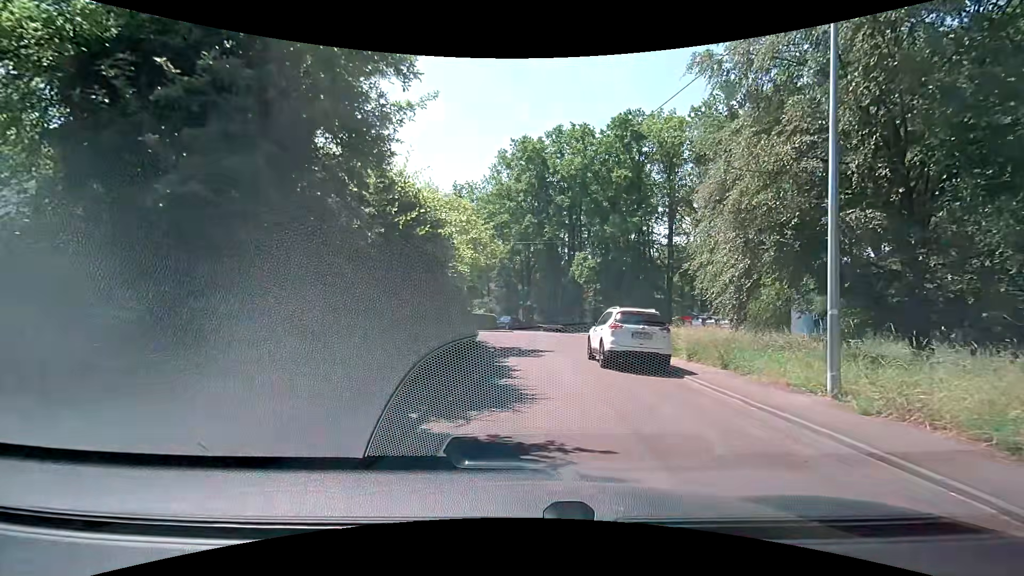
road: residential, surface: asphalt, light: Day
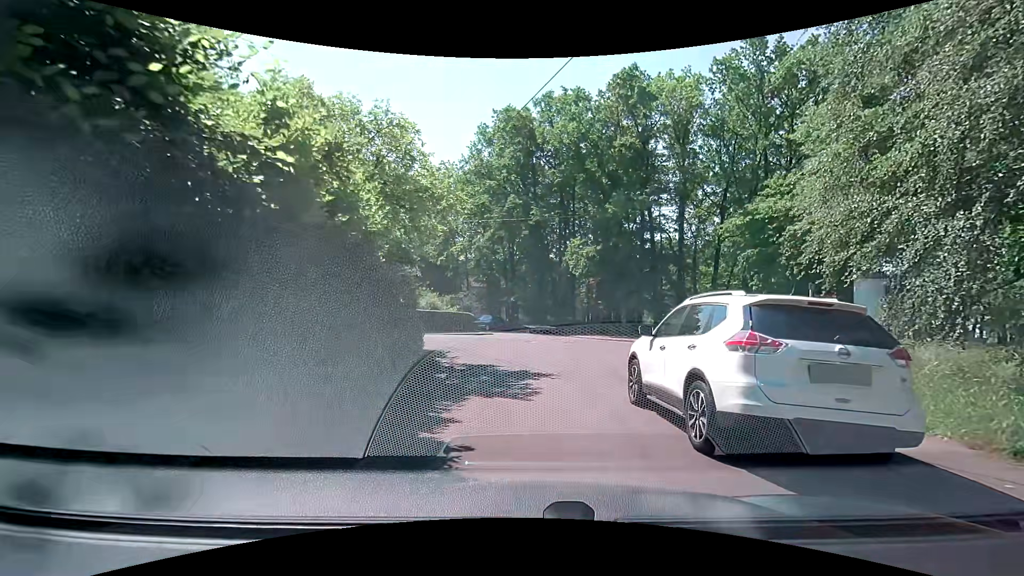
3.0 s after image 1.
(+0.2, +8.6) m; +1°
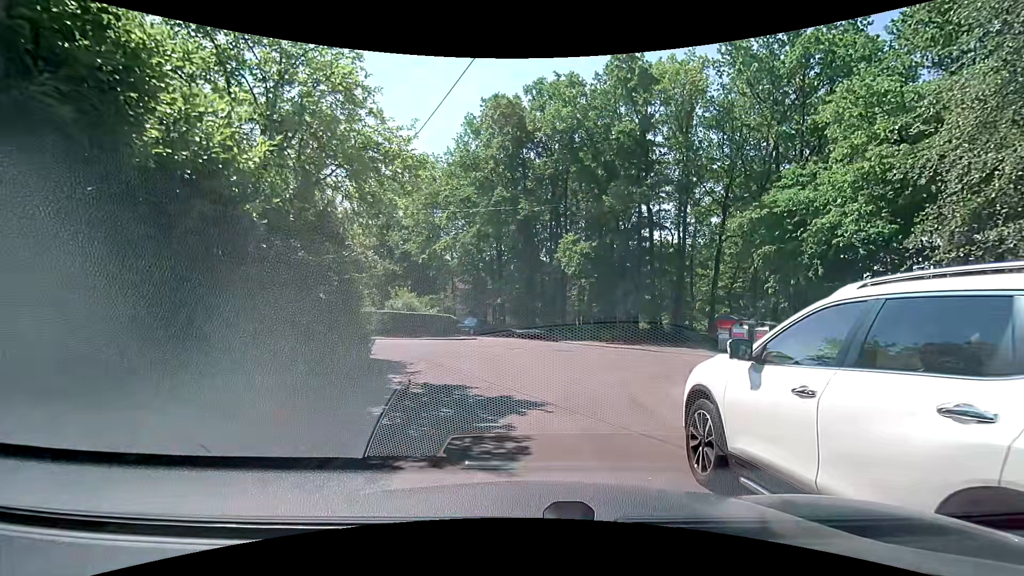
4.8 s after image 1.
(+0.1, +3.6) m; +3°
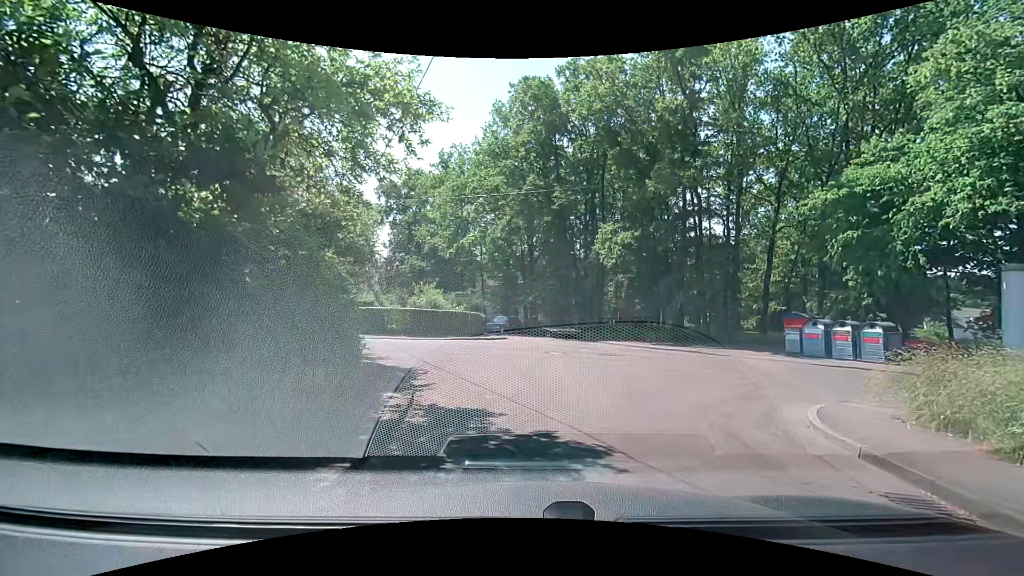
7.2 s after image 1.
(-0.1, +2.9) m; -2°
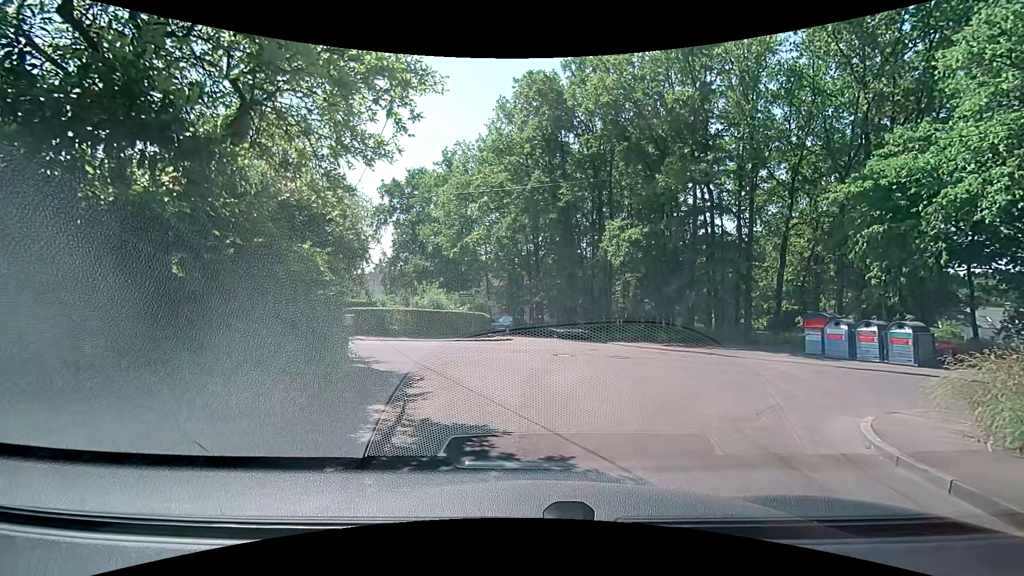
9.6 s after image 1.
(0.0, +1.0) m; 0°
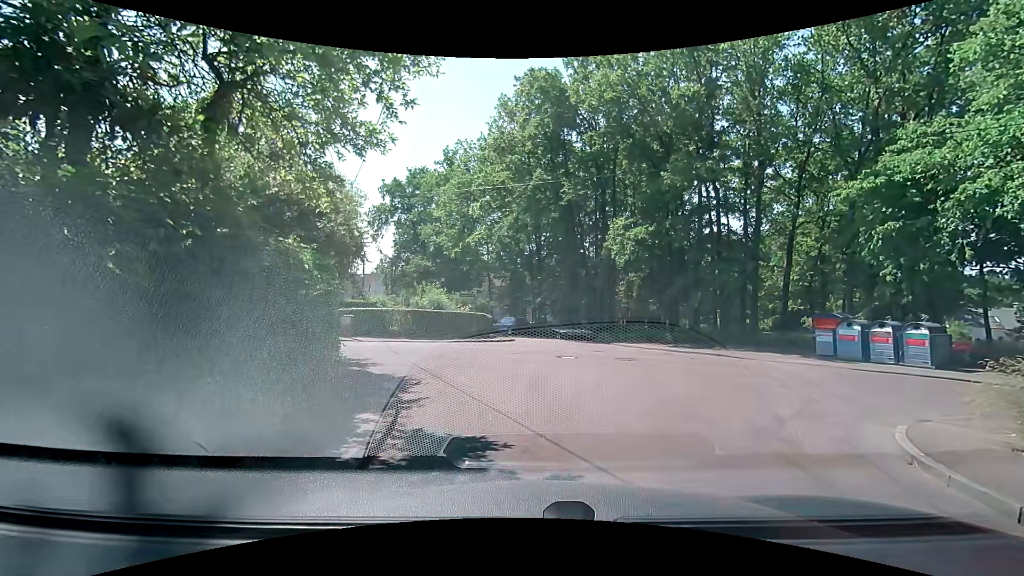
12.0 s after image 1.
(0.0, +0.6) m; 0°
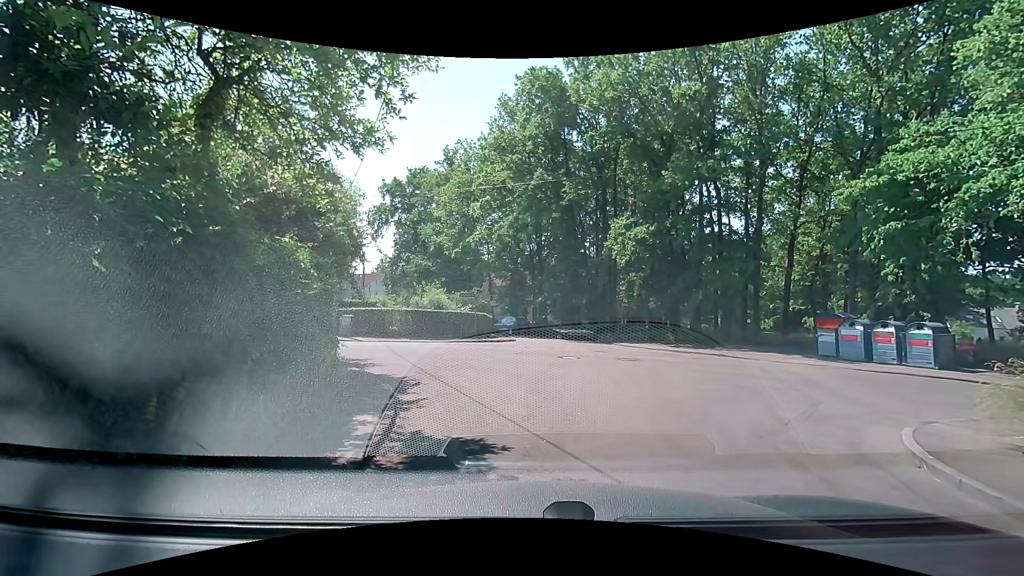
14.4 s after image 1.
(0.0, +0.2) m; 0°
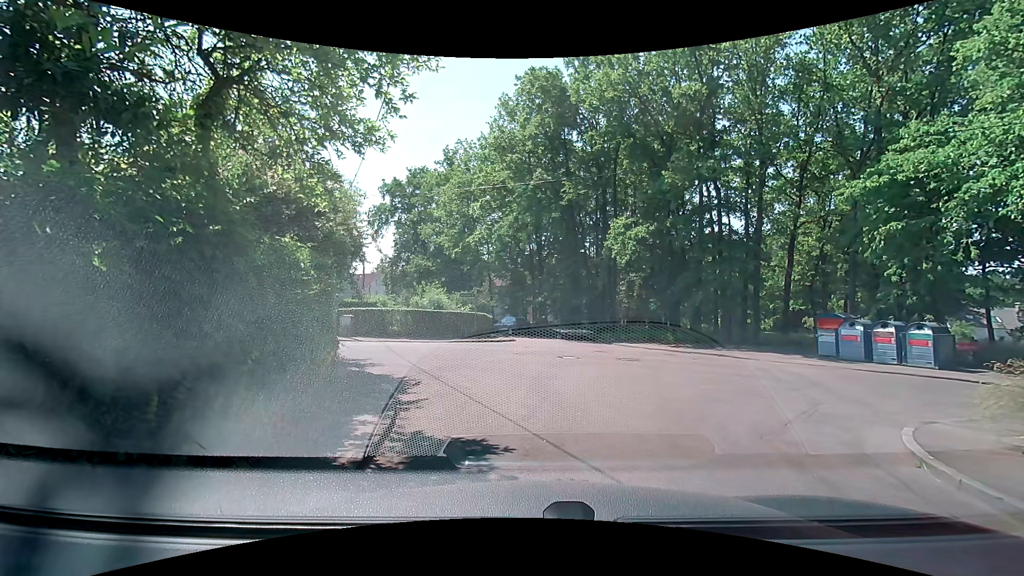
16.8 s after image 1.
(0.0, 0.0) m; 0°
